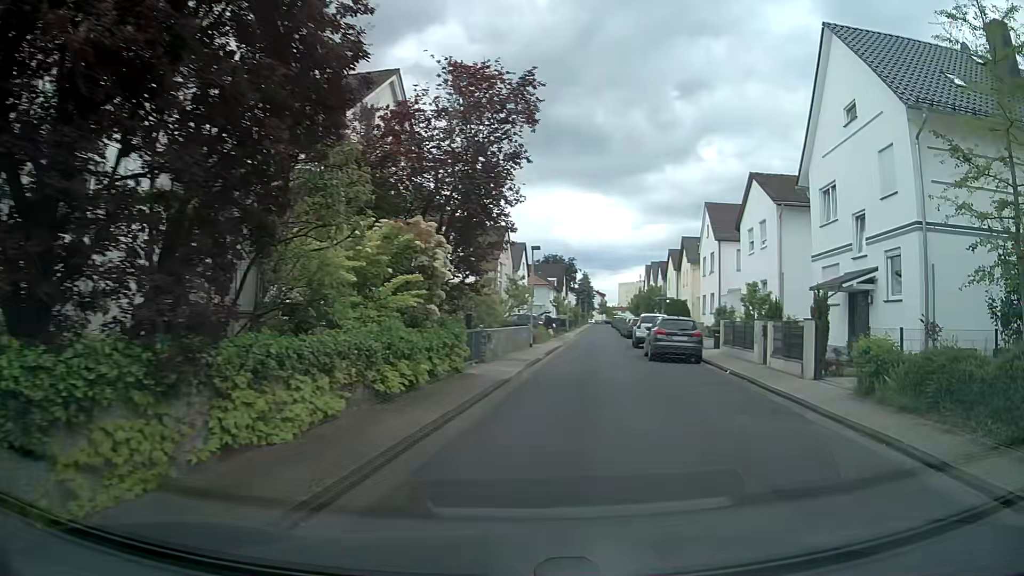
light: Day
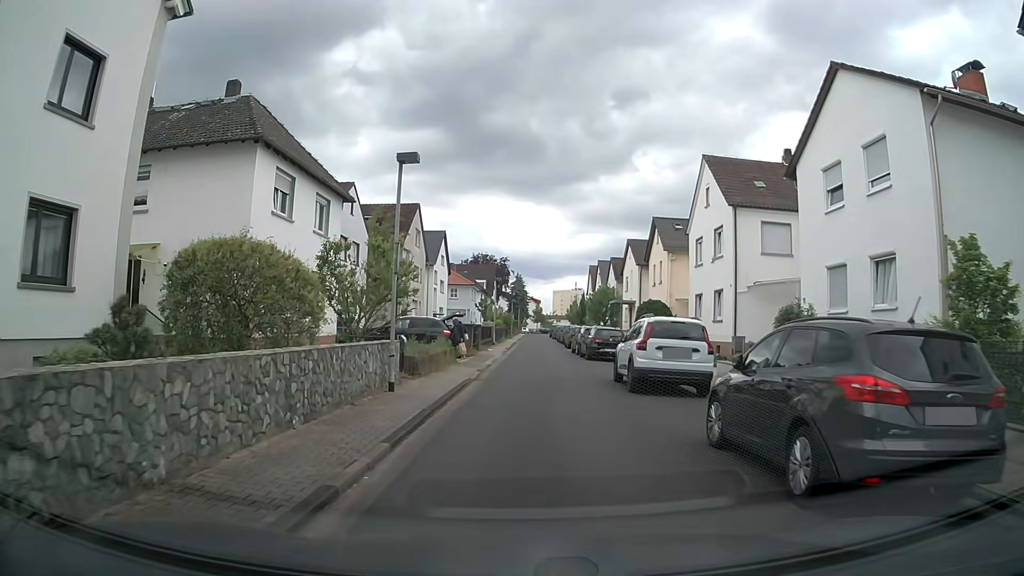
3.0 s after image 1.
(+1.8, +17.5) m; +7°
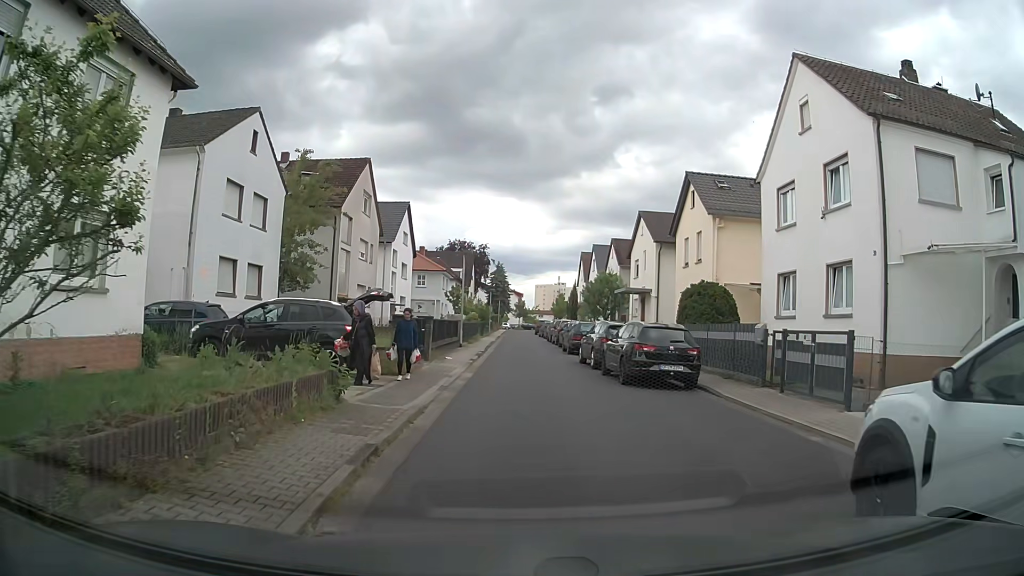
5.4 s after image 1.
(0.0, +13.3) m; 0°
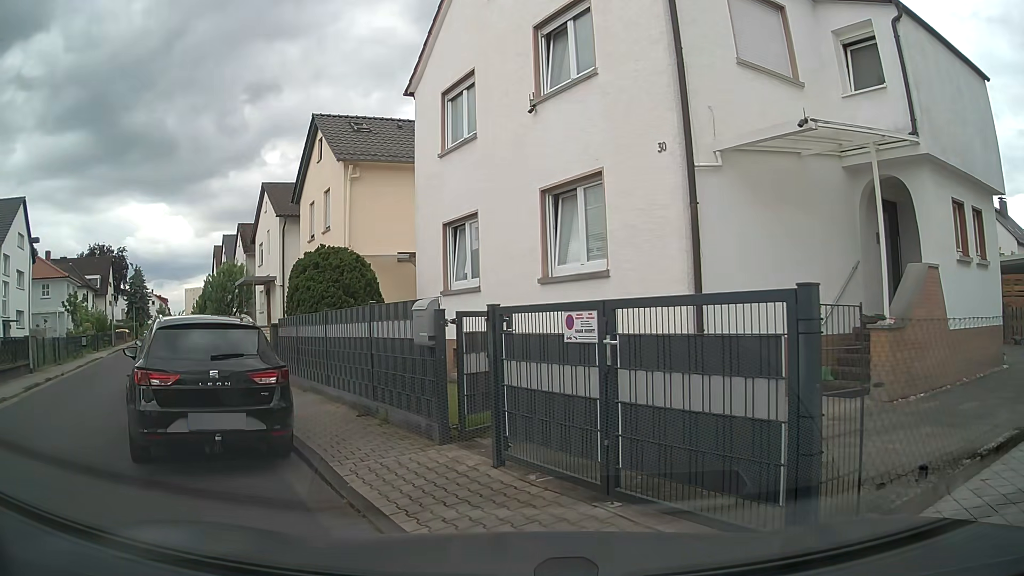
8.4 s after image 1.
(+1.8, +8.1) m; +33°
